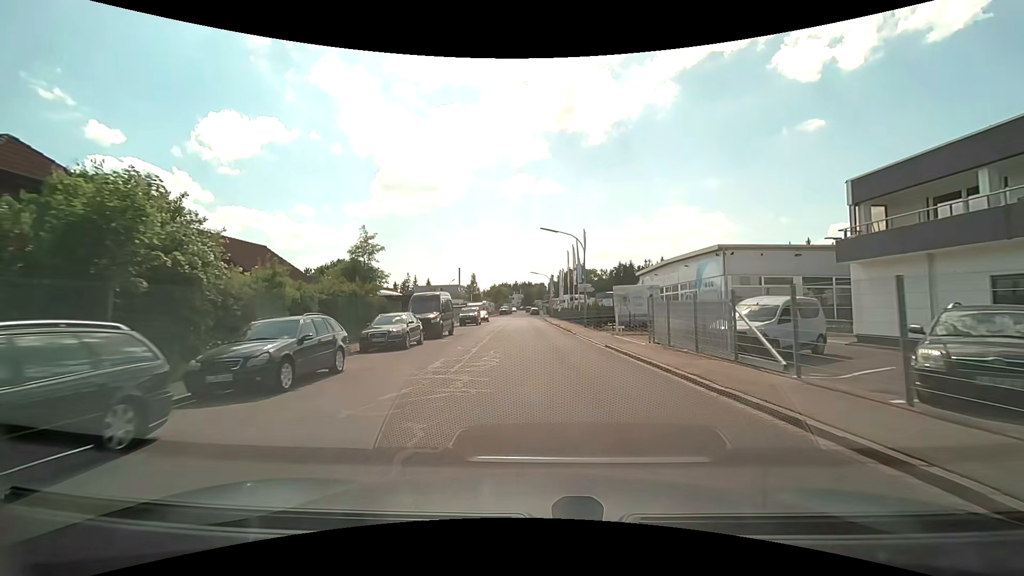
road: unclassified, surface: asphalt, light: Day
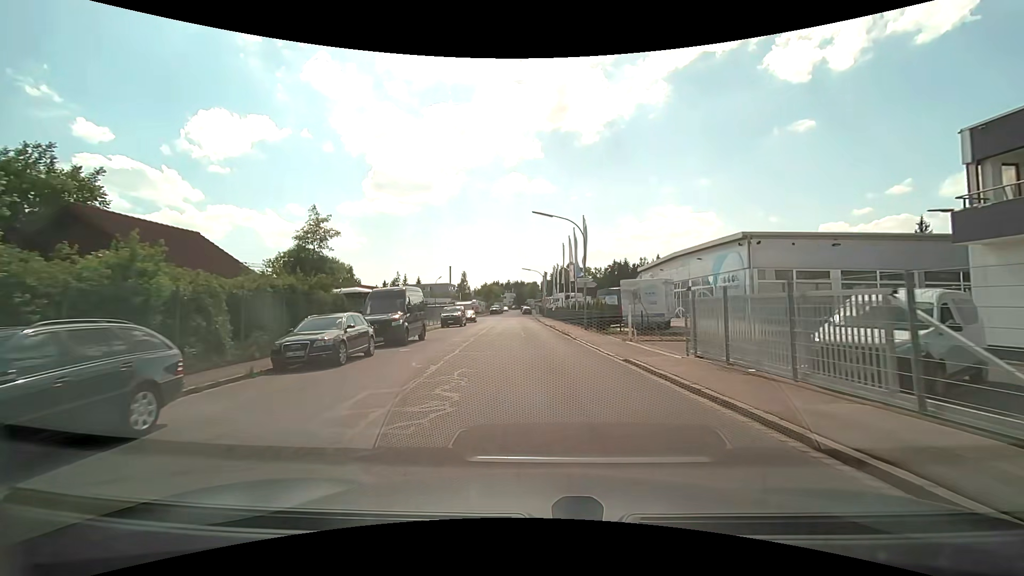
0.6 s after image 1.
(0.0, +5.9) m; +1°
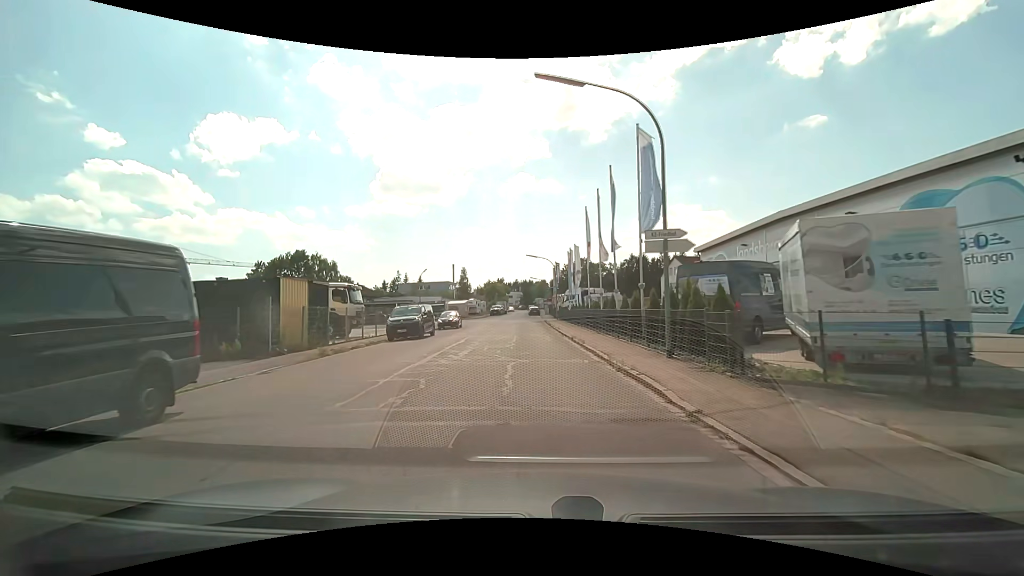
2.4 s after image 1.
(-0.1, +18.0) m; -1°
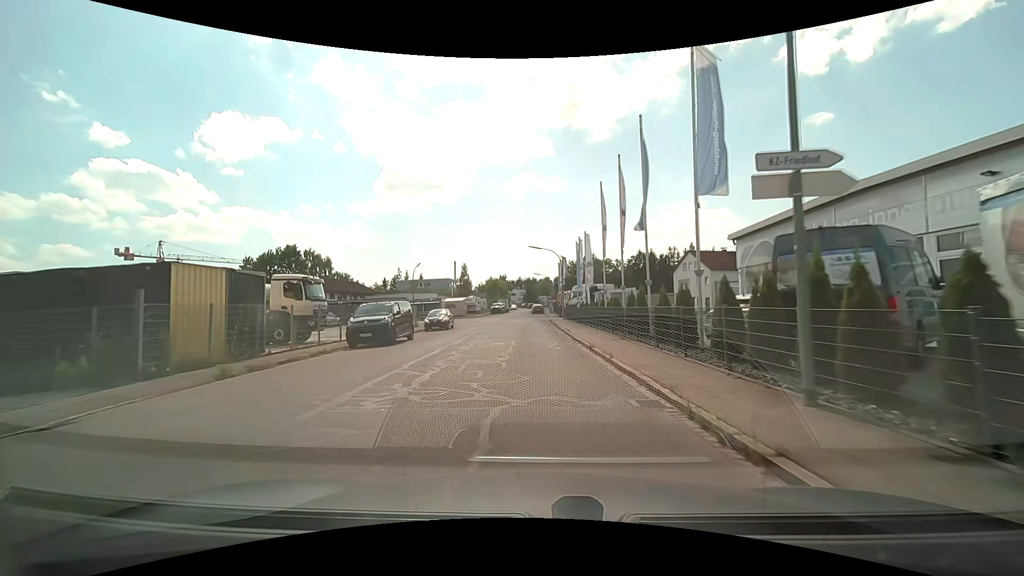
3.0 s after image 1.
(0.0, +6.1) m; -1°
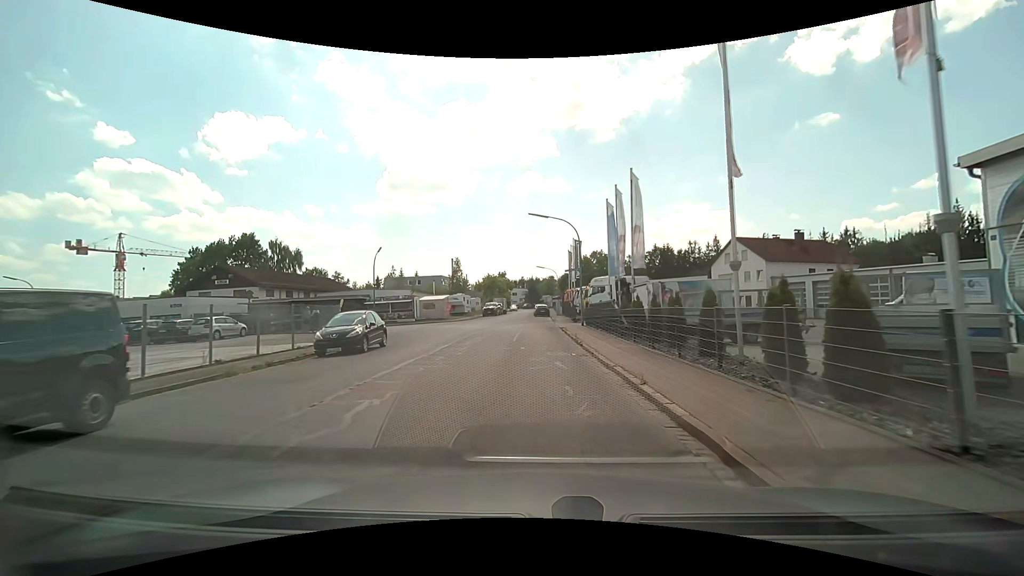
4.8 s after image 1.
(-0.1, +17.5) m; 0°
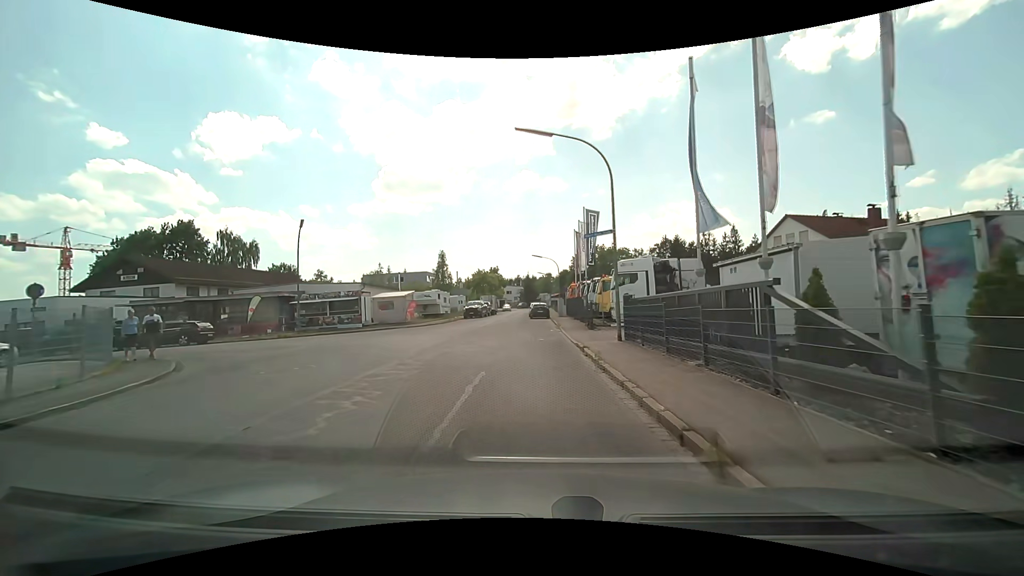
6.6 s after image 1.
(0.0, +15.1) m; +1°
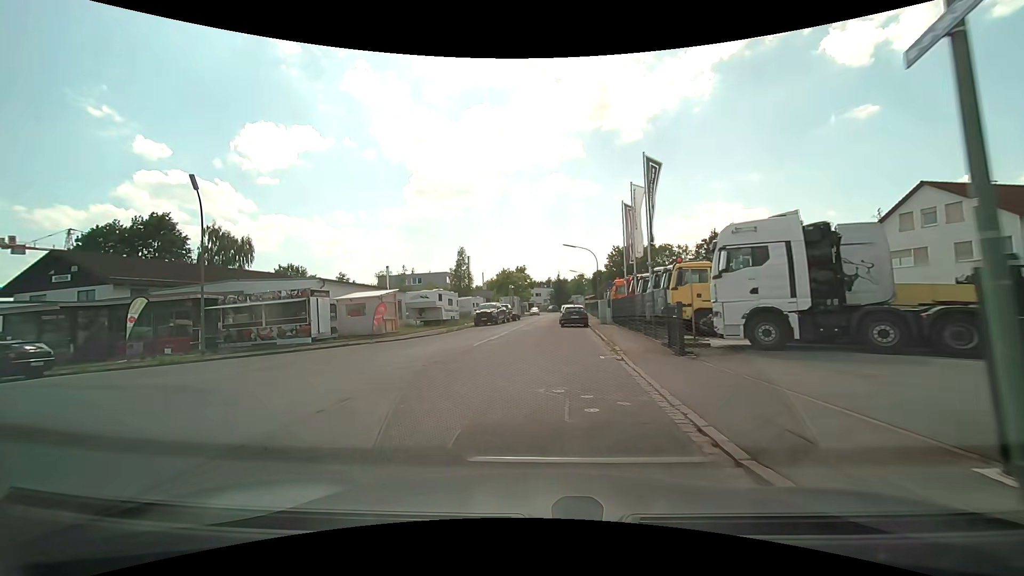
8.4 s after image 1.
(0.0, +12.9) m; -3°
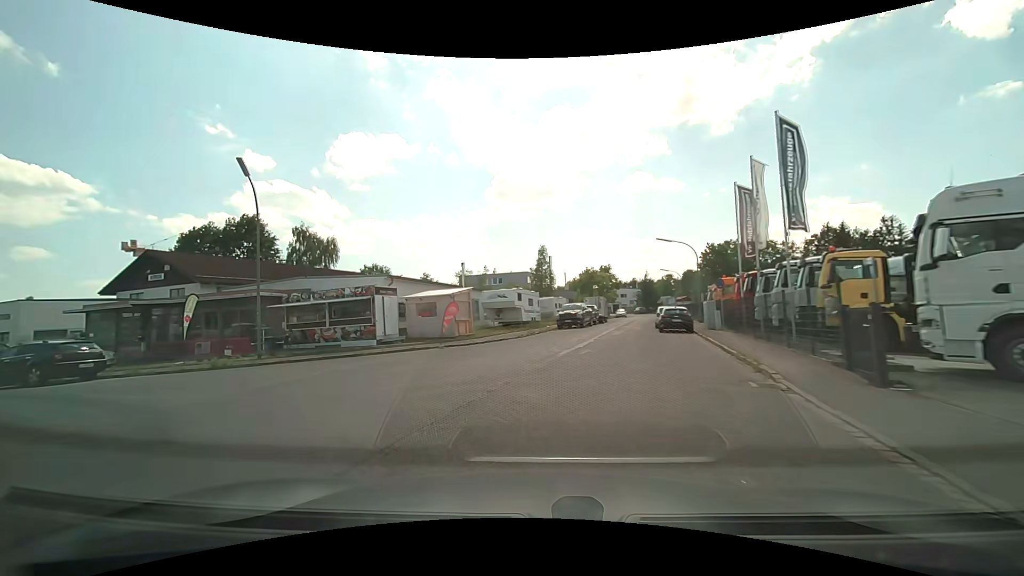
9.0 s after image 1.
(-0.2, +3.8) m; -9°
(-3, +9) (-12, +14) (-21, +16) (-31, +19) (-41, +22) (-50, +24) (-60, +27) (-70, +30) (-79, +32) (-89, +35) m
